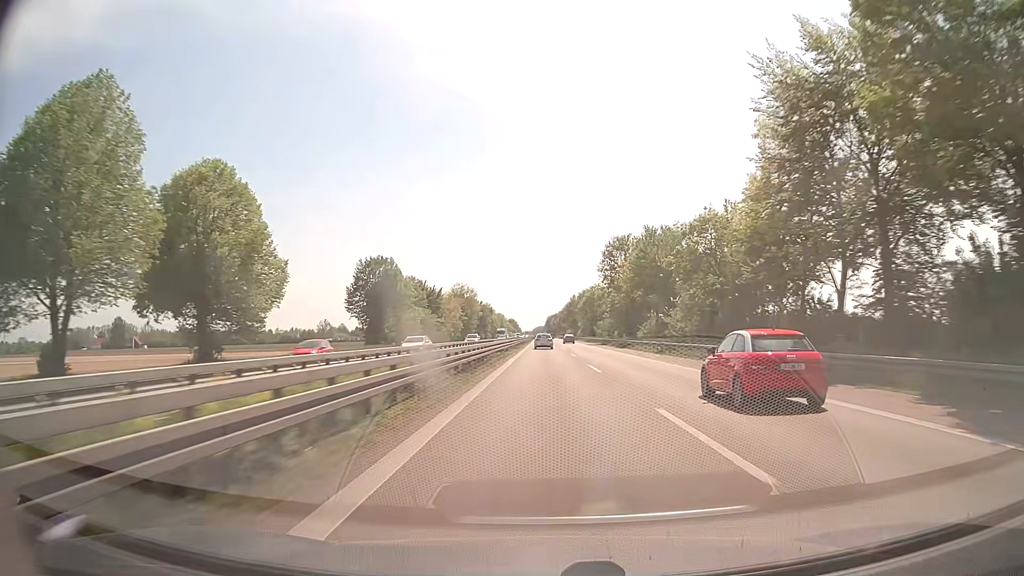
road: trunk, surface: asphalt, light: Day
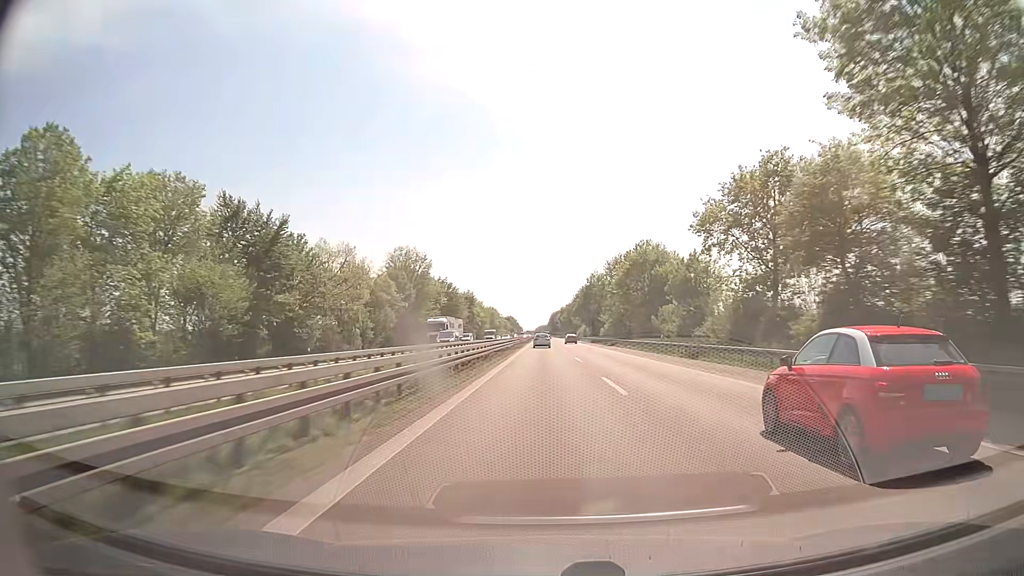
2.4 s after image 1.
(-0.2, +80.5) m; 0°
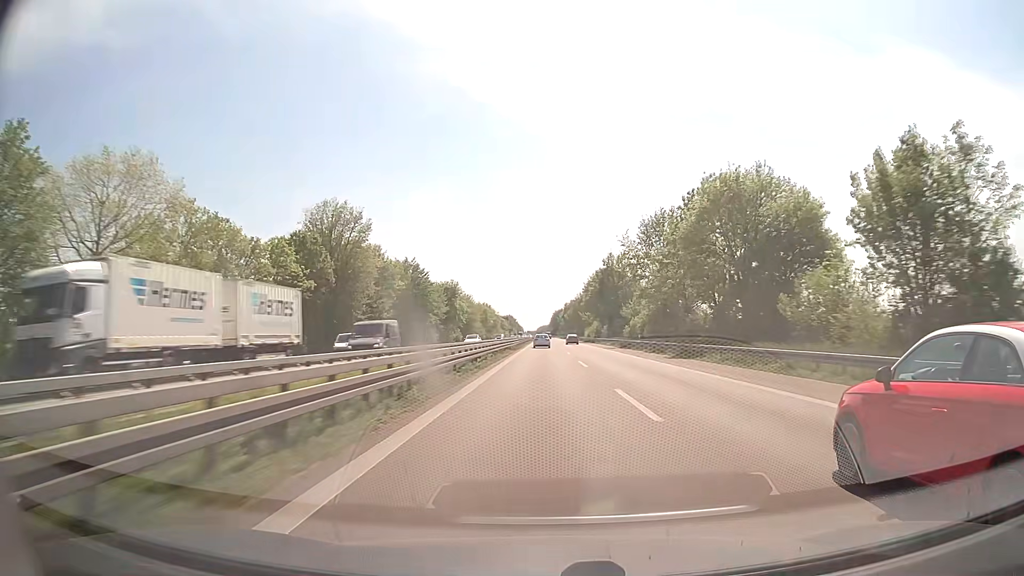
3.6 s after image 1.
(0.0, +40.5) m; 0°
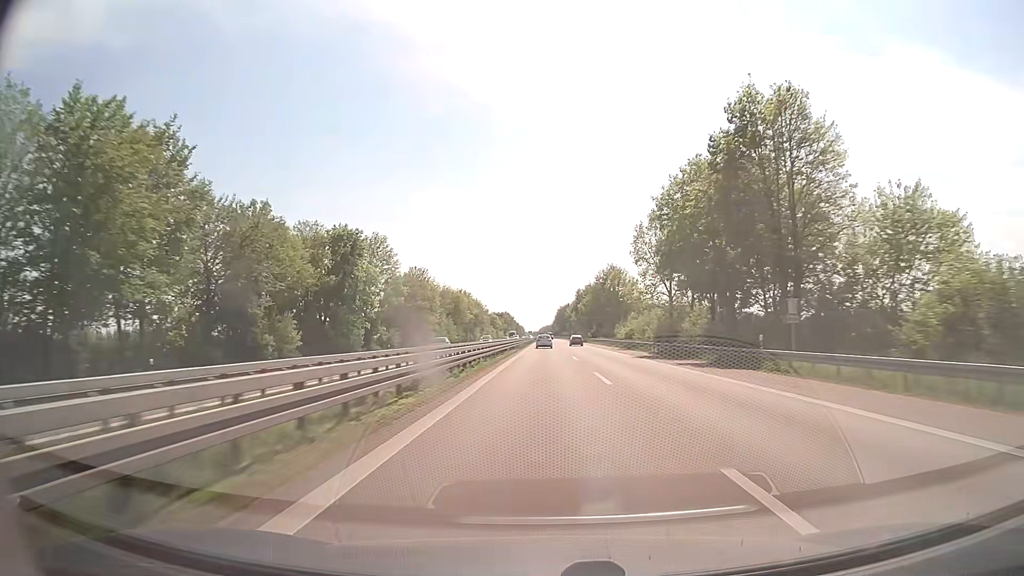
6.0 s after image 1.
(-0.2, +81.4) m; 0°
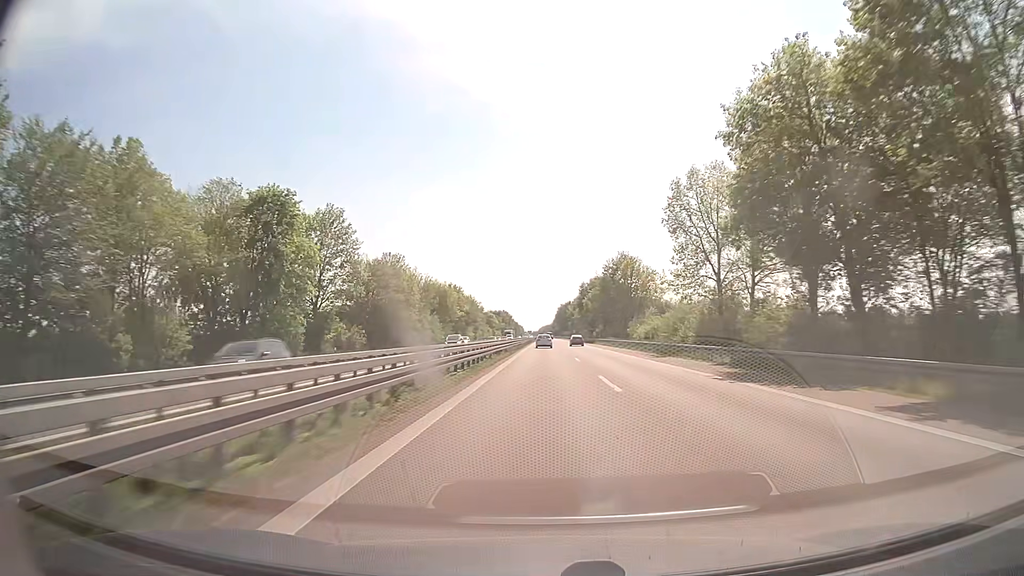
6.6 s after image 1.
(0.0, +20.4) m; 0°
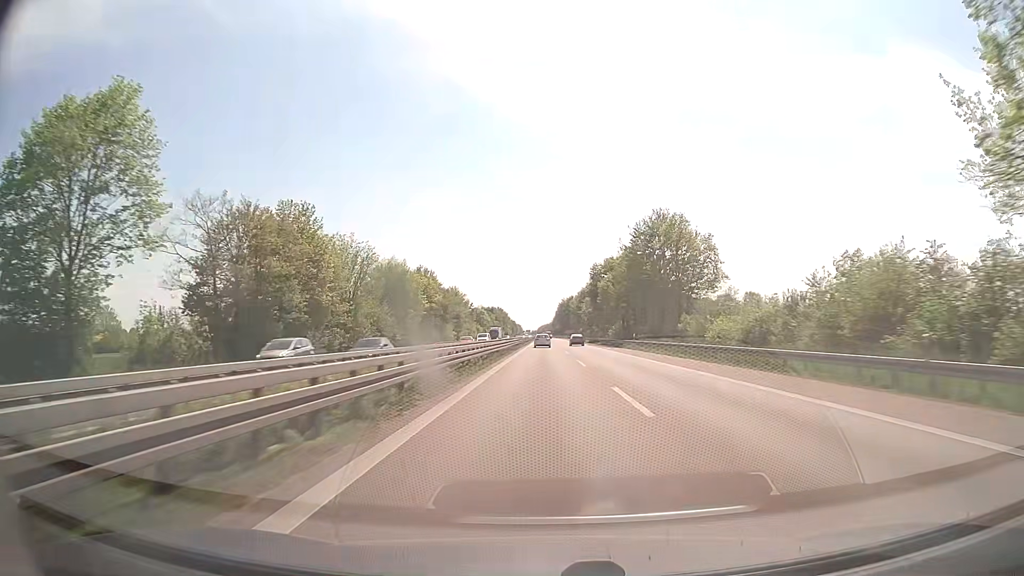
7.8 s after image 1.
(0.0, +40.9) m; 0°
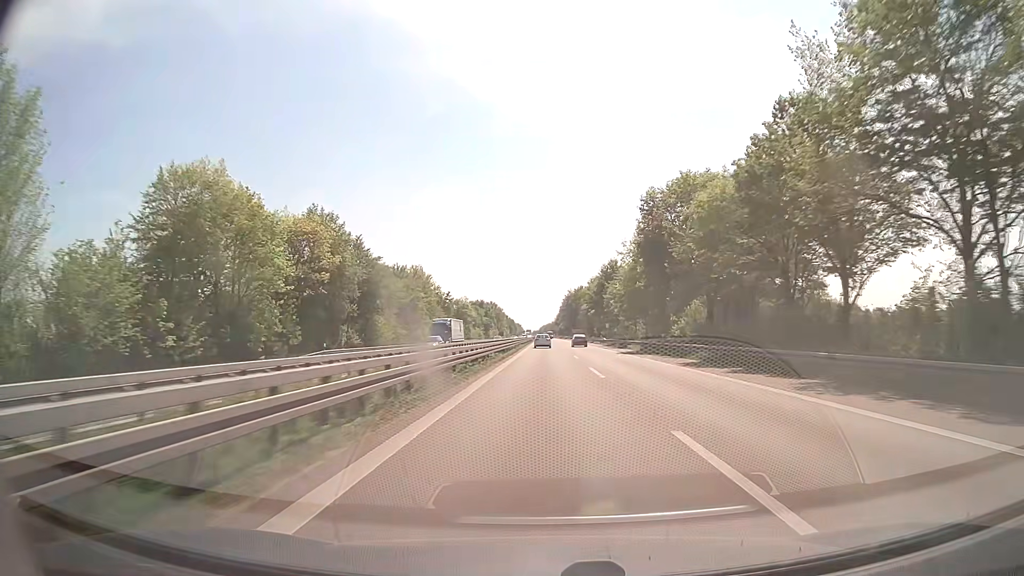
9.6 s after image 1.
(-0.1, +61.5) m; 0°
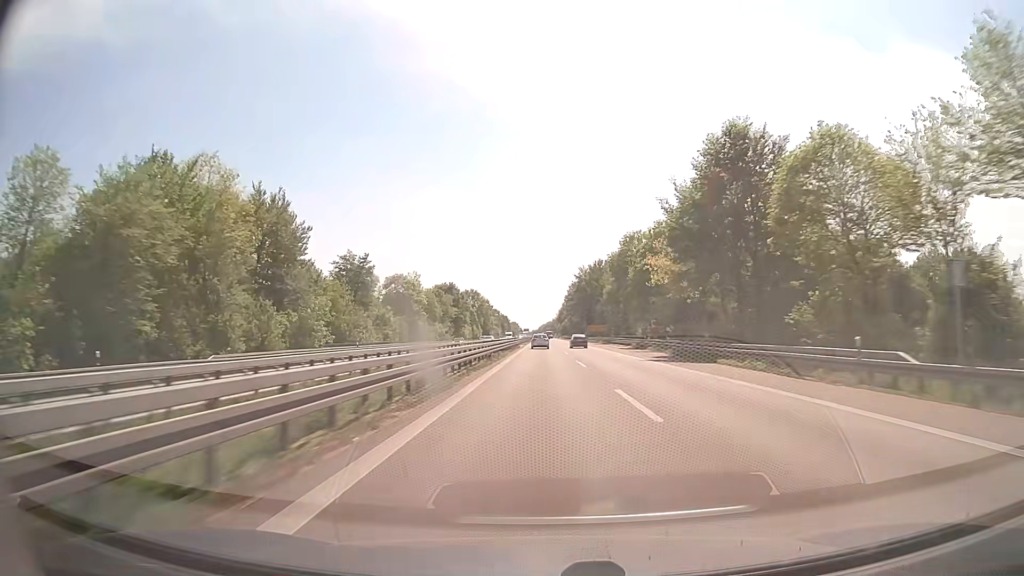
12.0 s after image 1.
(-0.1, +82.5) m; 0°
(0, +10) (0, +20) (0, +30) (0, +40) (0, +50) (0, +60) (0, +70) (0, +80) (0, +90) (0, +100) m
